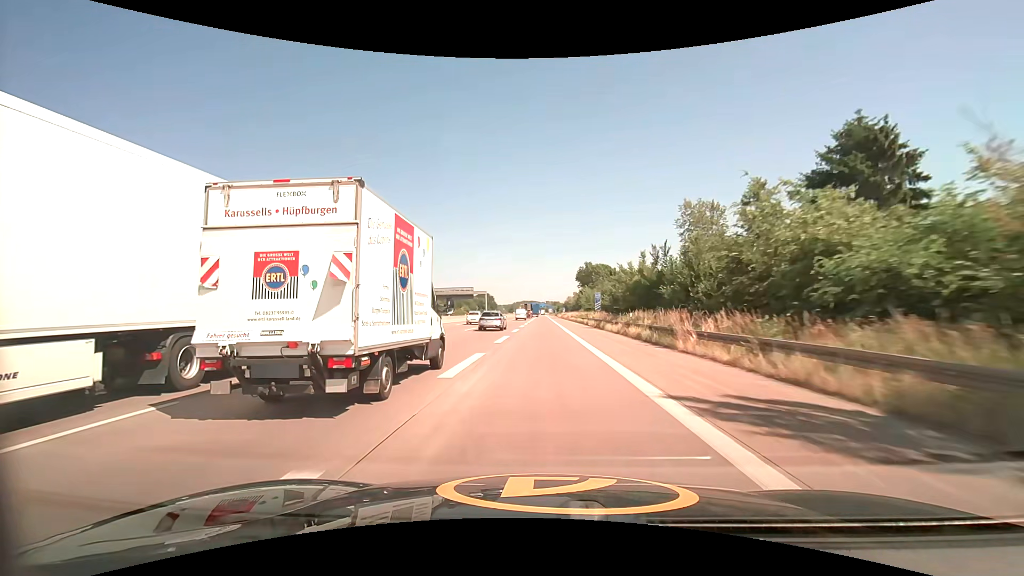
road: motorway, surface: concrete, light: Day
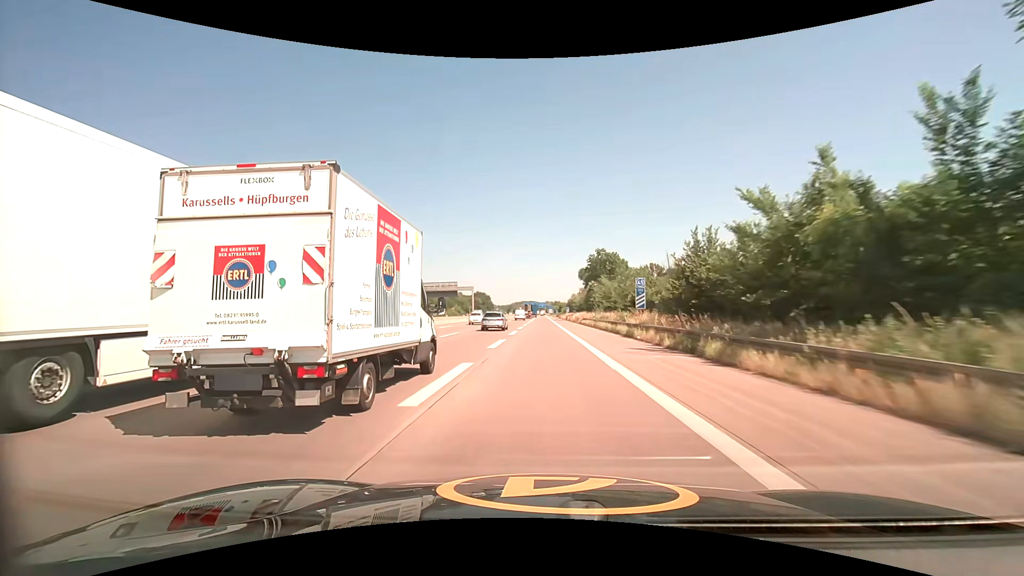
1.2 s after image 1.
(0.0, +26.9) m; 0°
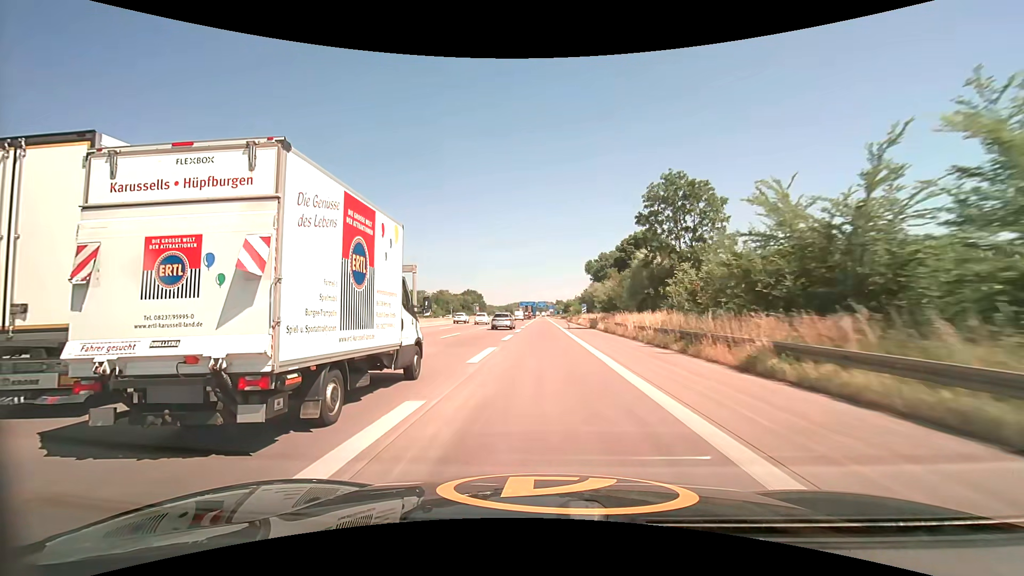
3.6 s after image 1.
(+0.1, +53.4) m; 0°
(0, +10) (0, +20) (0, +30) (0, +40) (0, +50) (0, +60) (0, +70) (0, +80) (0, +90) (0, +100) m
